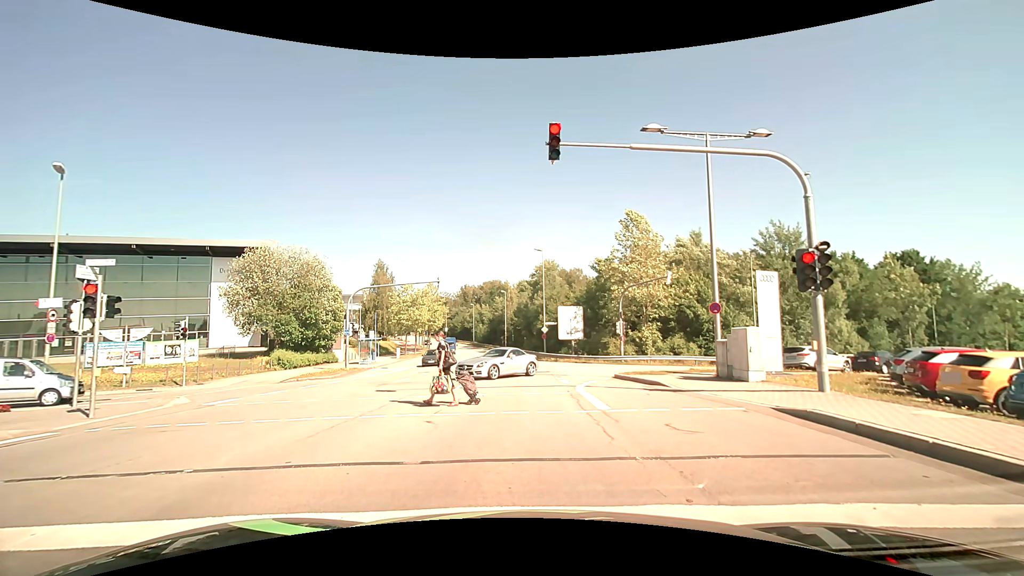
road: secondary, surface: asphalt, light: Day
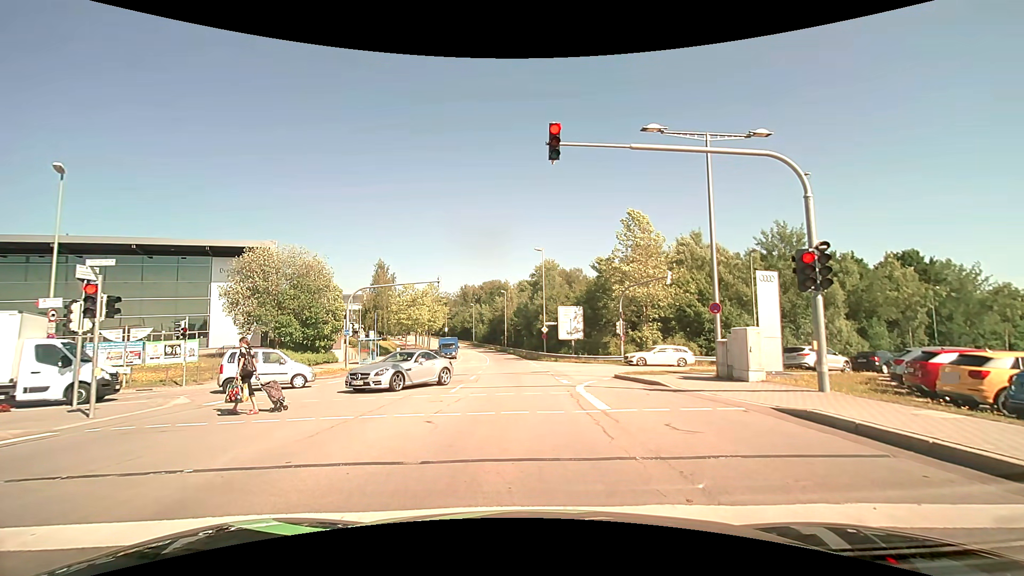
(0.0, 0.0) m; 0°
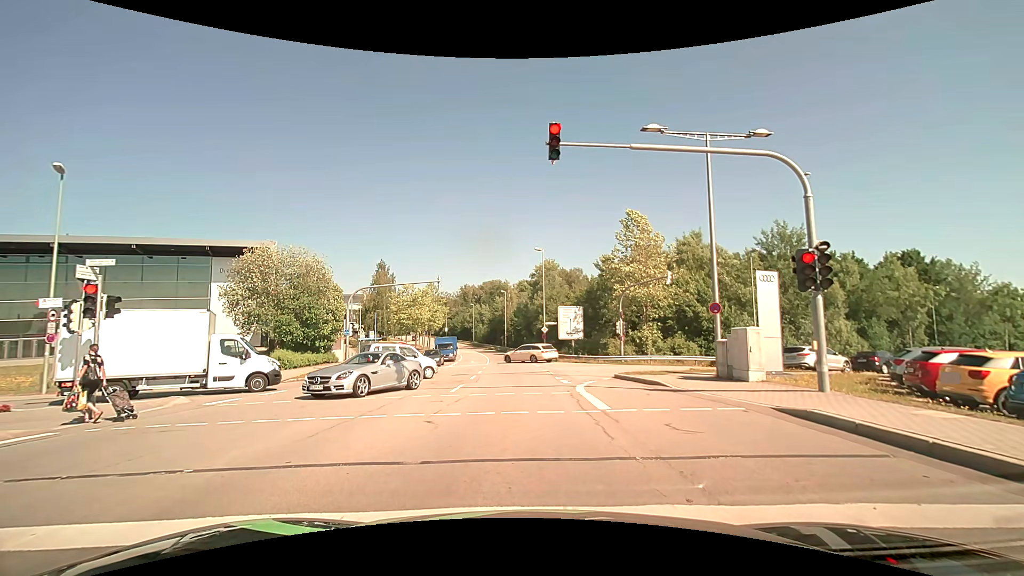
(0.0, 0.0) m; 0°
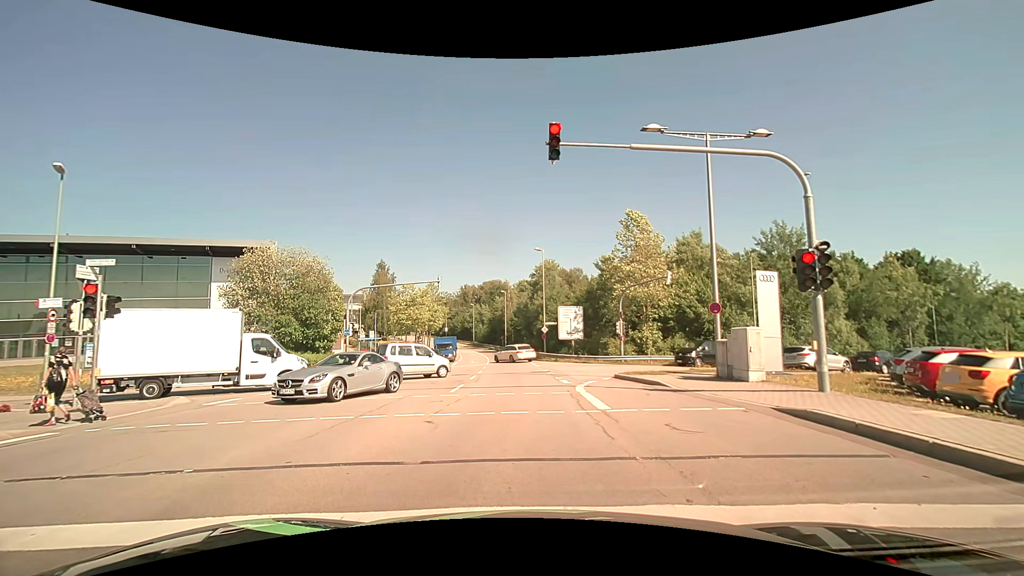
(0.0, 0.0) m; 0°
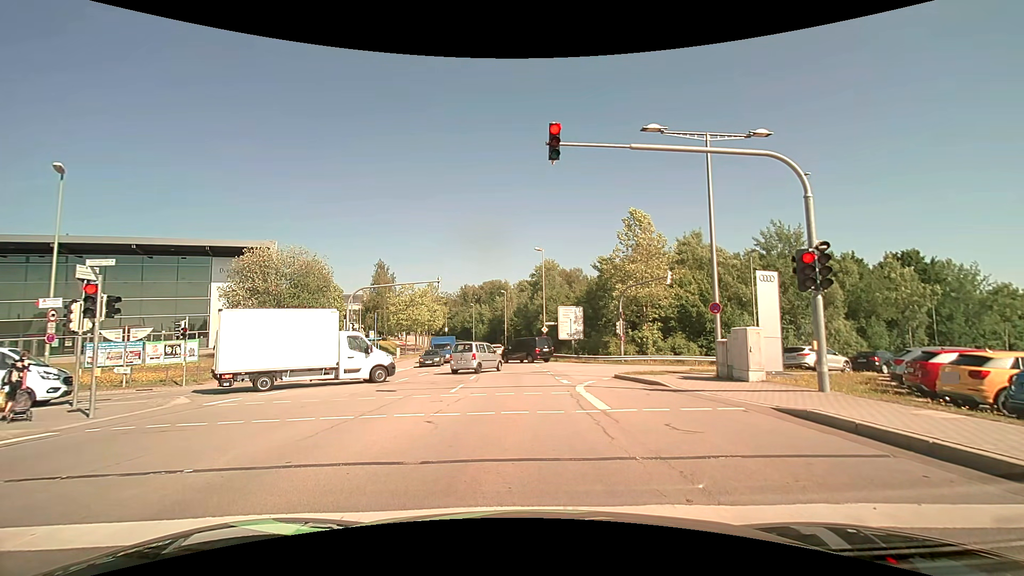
(0.0, 0.0) m; 0°
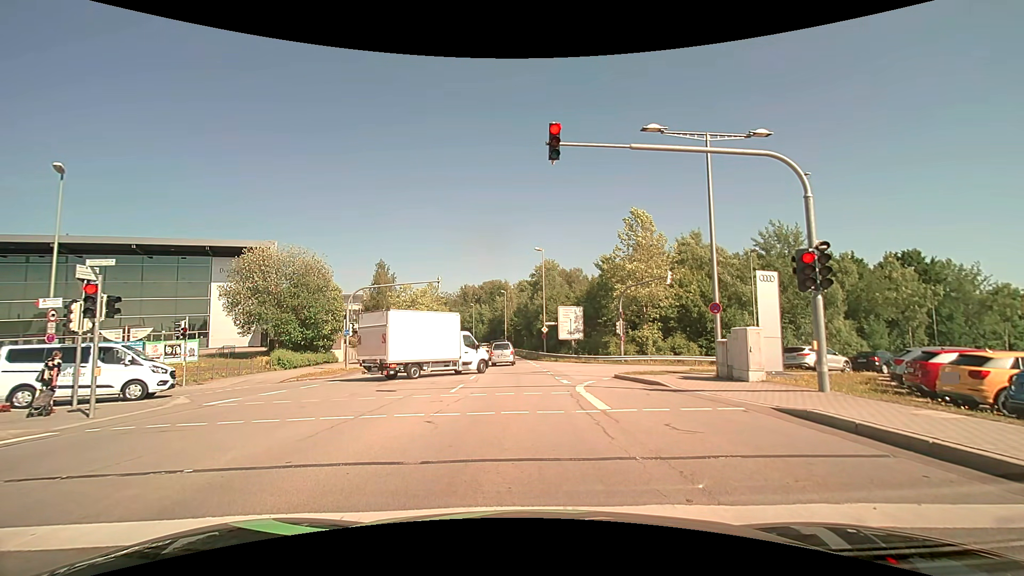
(0.0, 0.0) m; 0°
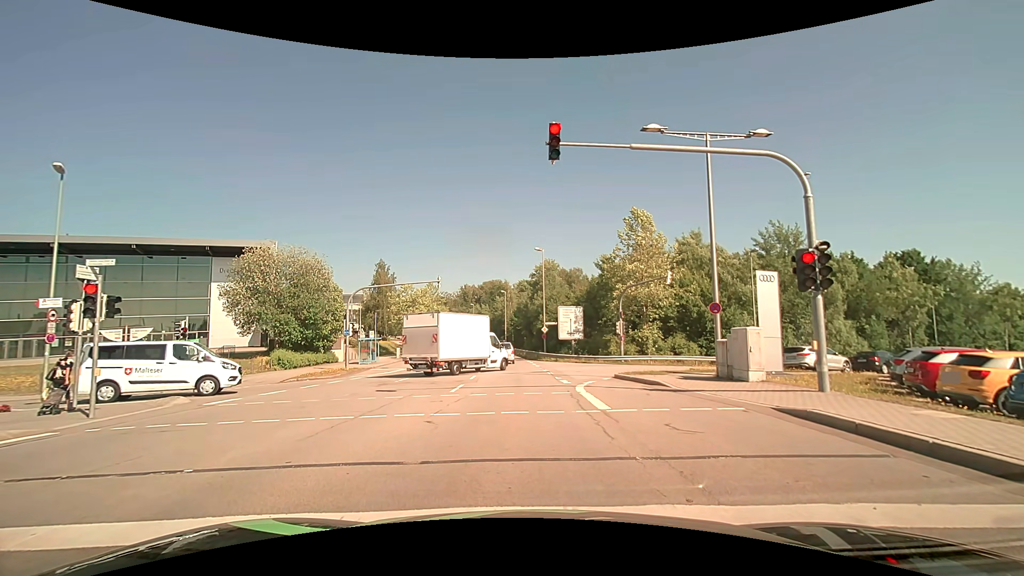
(0.0, 0.0) m; 0°
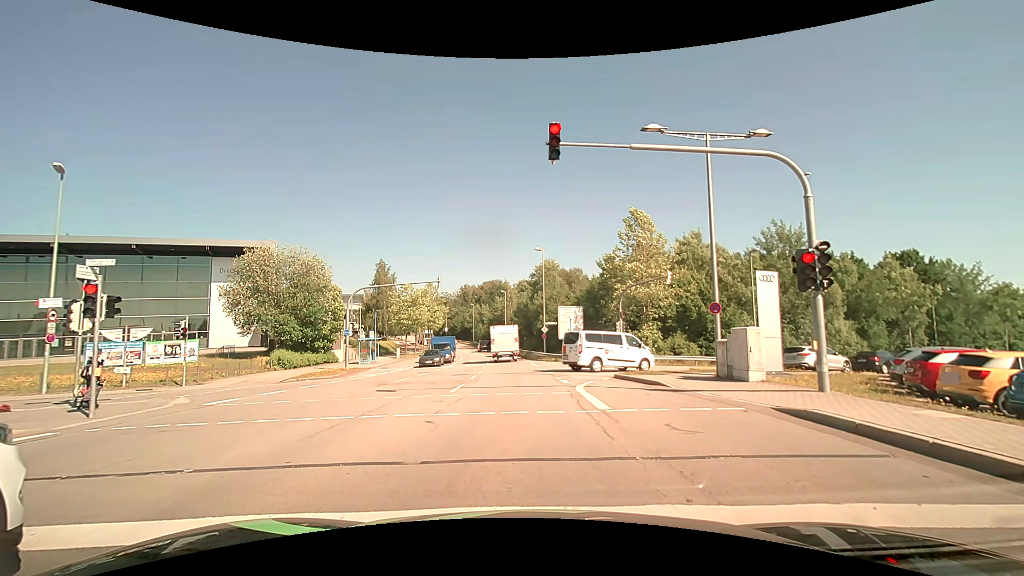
(0.0, 0.0) m; 0°
(0, +10) (0, +20) (-1, +30) (-2, +40) (-3, +50) (-4, +60) (-5, +70) (-6, +80) (-8, +89) (-10, +99) m
